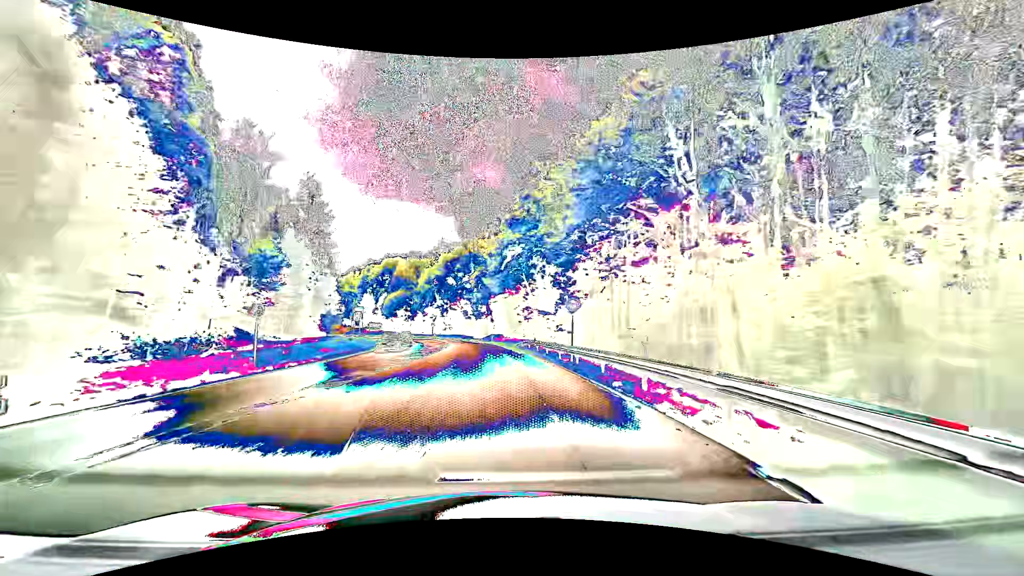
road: secondary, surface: asphalt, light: Day
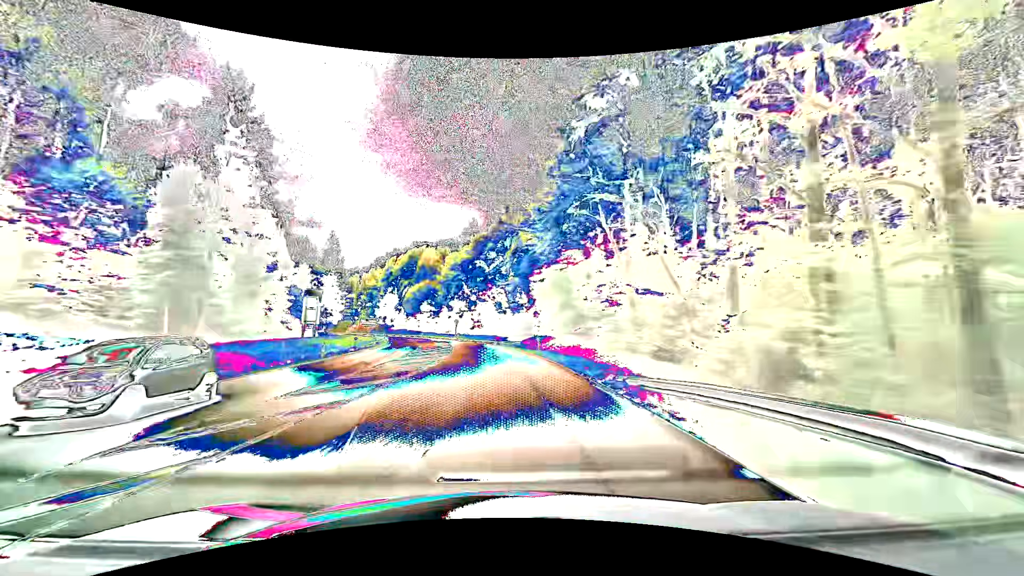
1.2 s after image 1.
(-1.3, +31.4) m; -5°
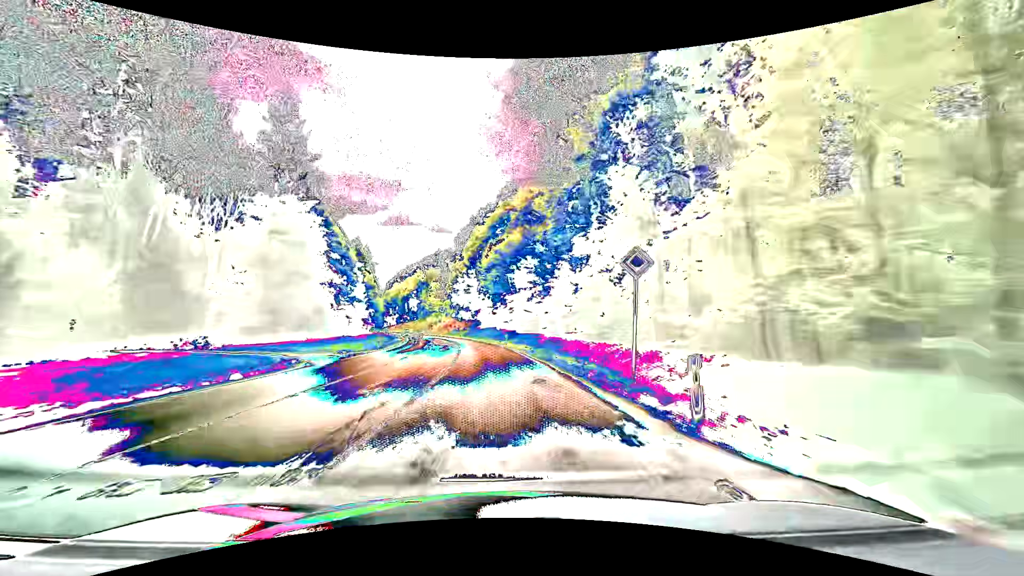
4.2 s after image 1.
(-9.1, +78.2) m; -14°
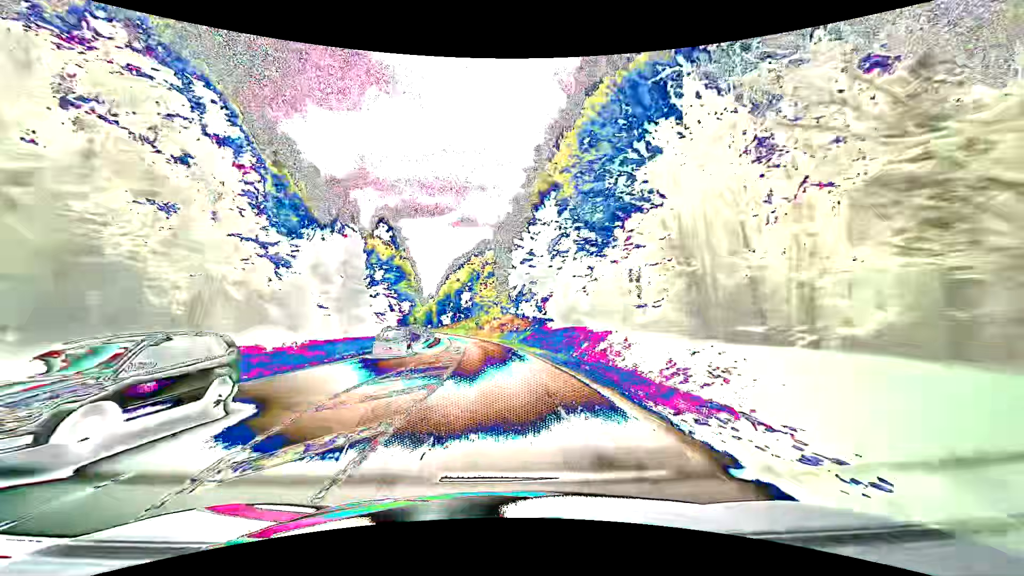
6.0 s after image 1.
(-3.4, +47.4) m; -8°
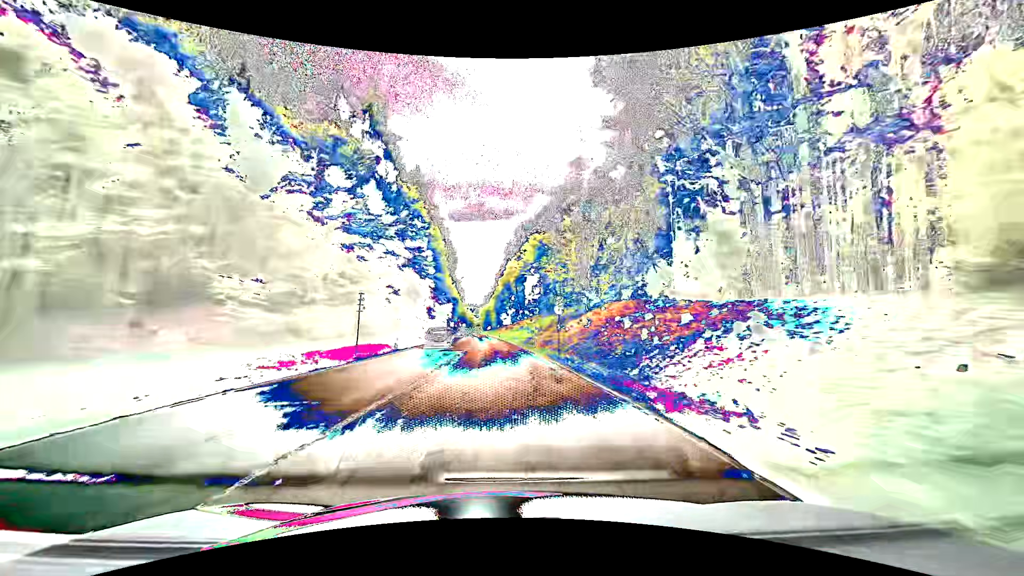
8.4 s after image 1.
(-4.6, +63.3) m; -8°
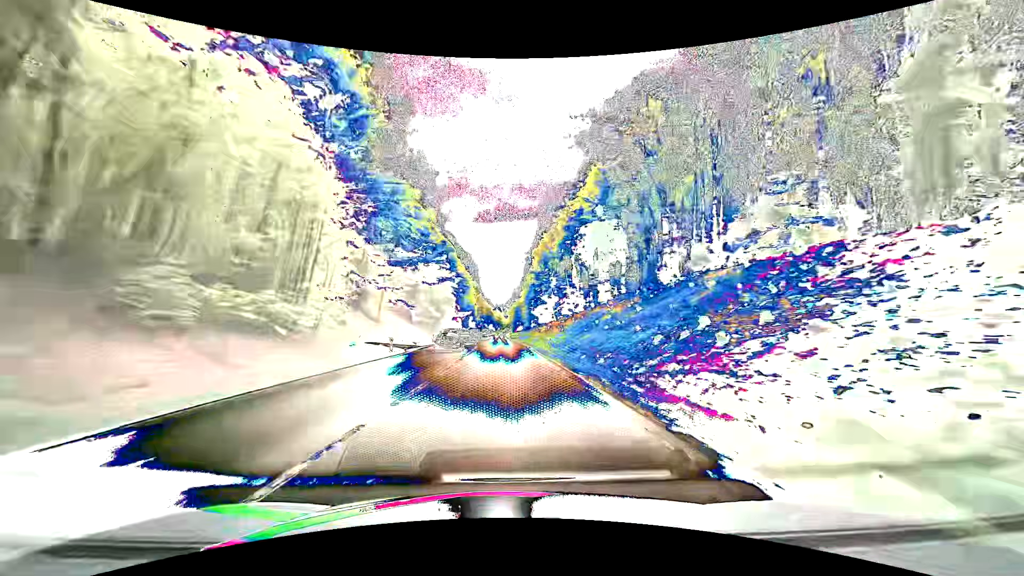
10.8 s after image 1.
(-2.0, +63.4) m; -3°
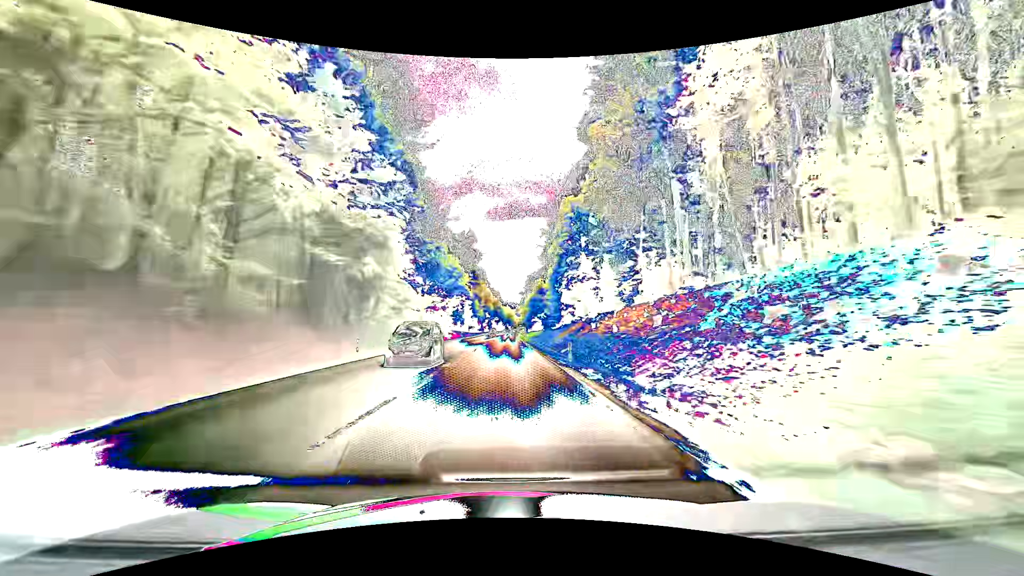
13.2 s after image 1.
(-0.9, +63.4) m; -1°
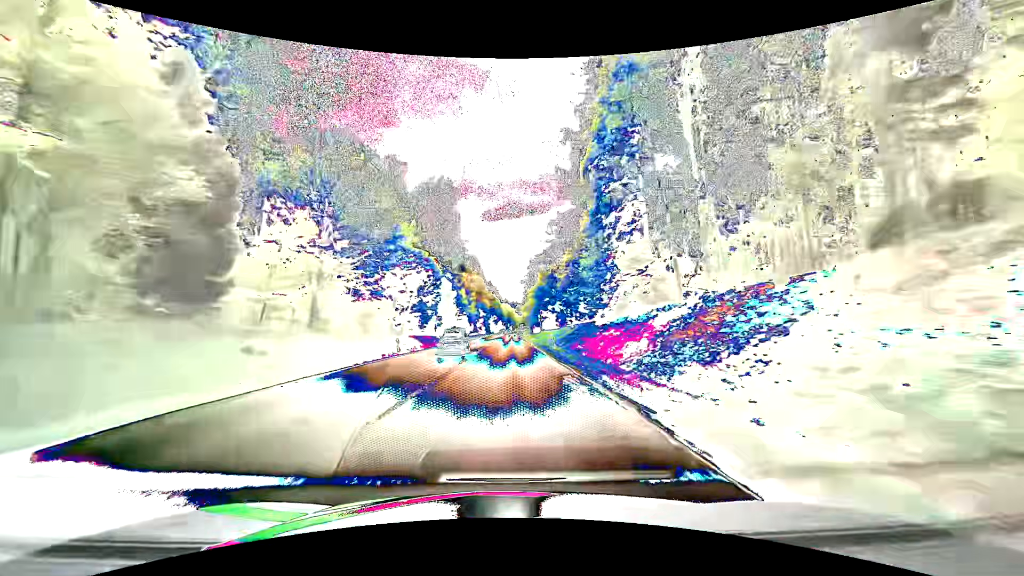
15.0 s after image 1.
(-0.3, +47.5) m; 0°
(0, +10) (0, +20) (0, +30) (0, +40) (0, +50) (0, +60) (0, +70) (0, +80) (0, +90) (+1, +100) m
